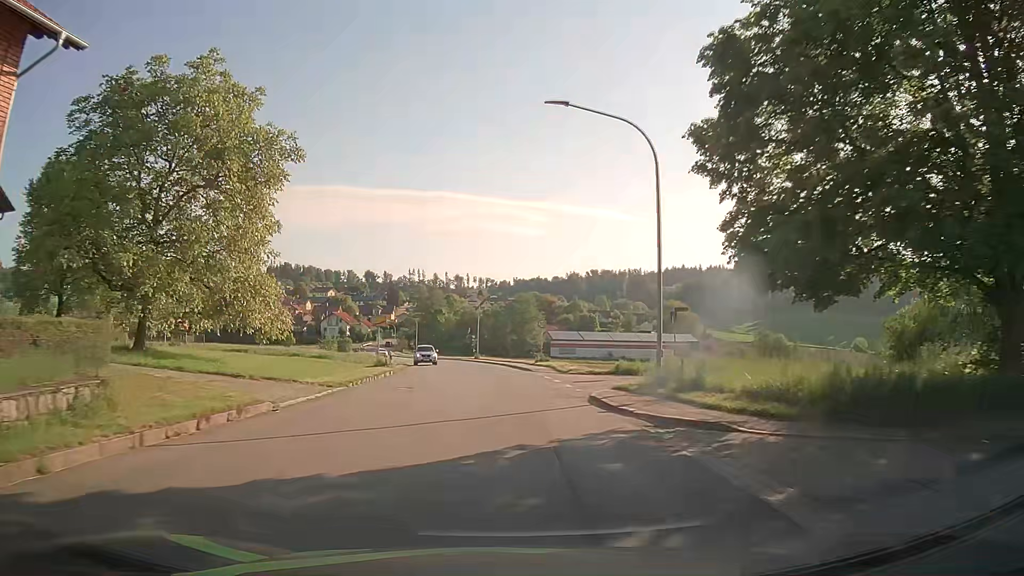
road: tertiary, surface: asphalt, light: Day
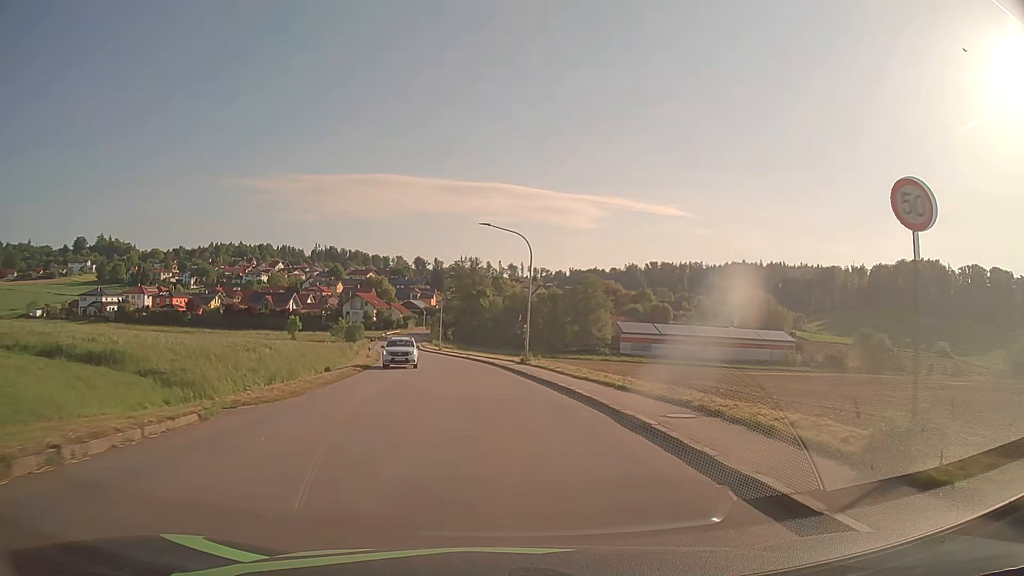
(-1.3, +38.4) m; -5°
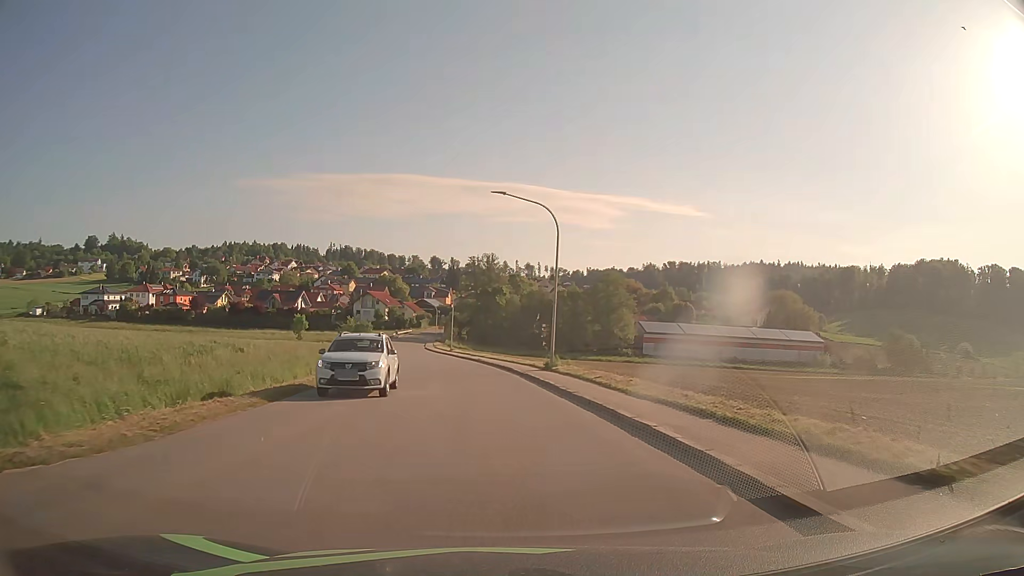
(-0.1, +7.7) m; -1°
(0, +10) (-1, +20) (-2, +30) (-3, +40) (-4, +50) (-6, +60) (-8, +69) (-10, +79) (-12, +89) (-13, +99) m
